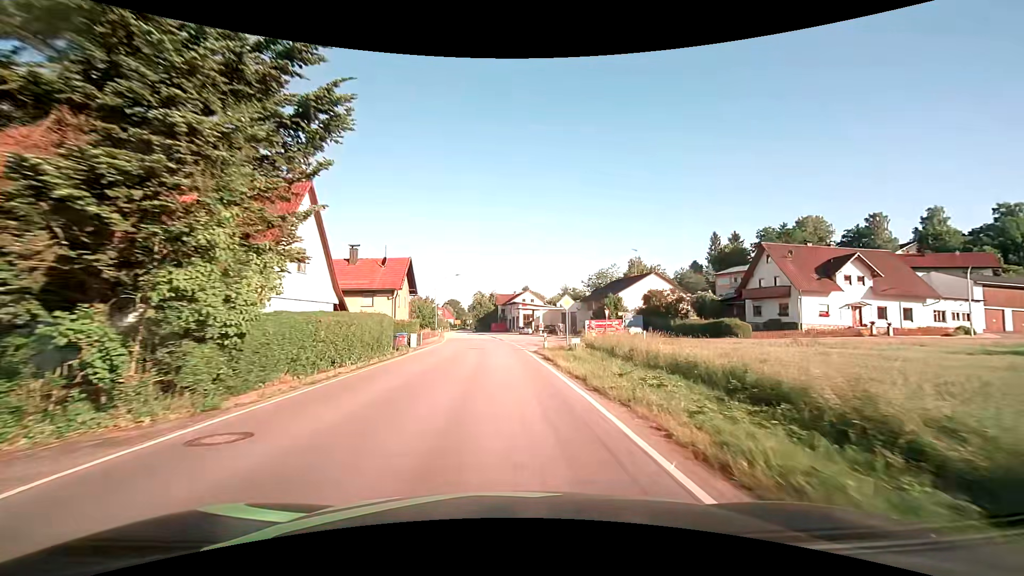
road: secondary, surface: asphalt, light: Day
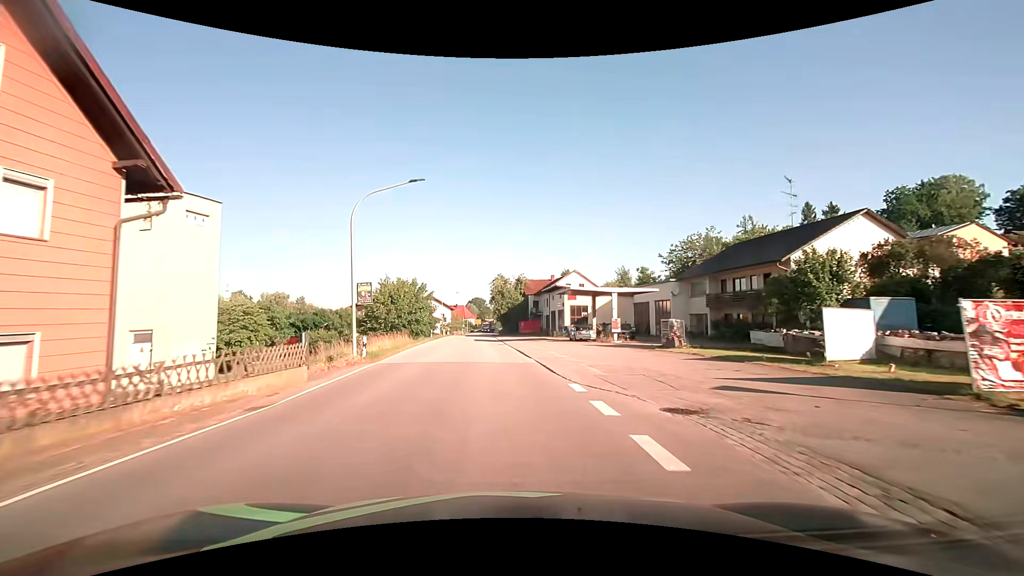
(-0.8, +37.9) m; -3°
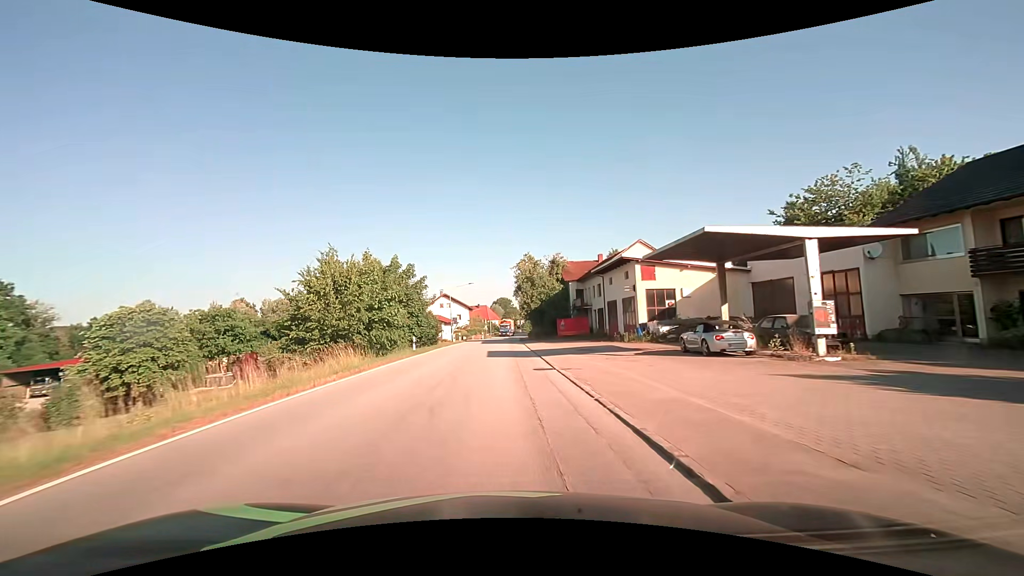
(-0.6, +22.8) m; -3°
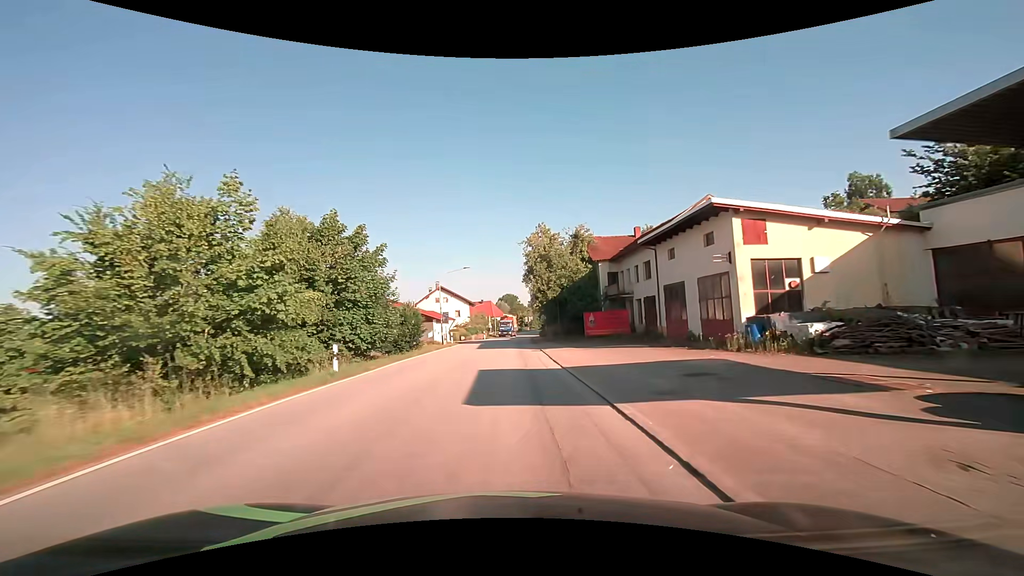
(-0.1, +14.6) m; -1°
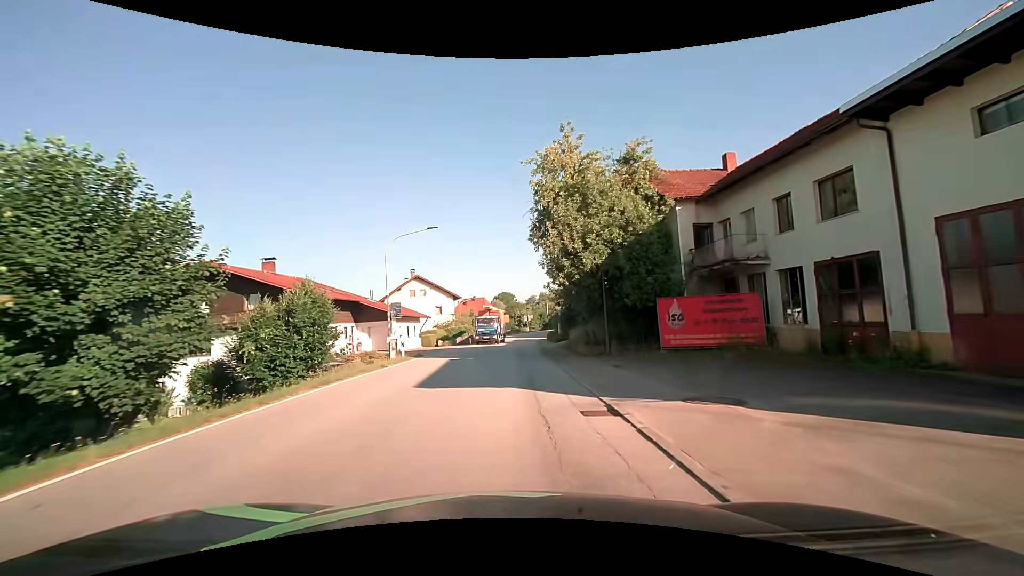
(+0.1, +19.5) m; 0°
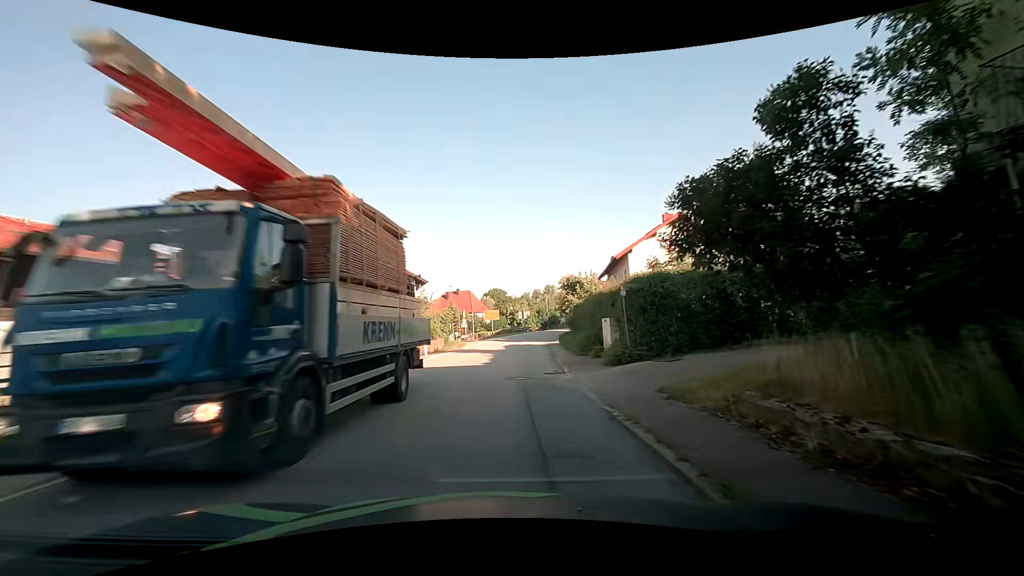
(+0.1, +22.8) m; 0°
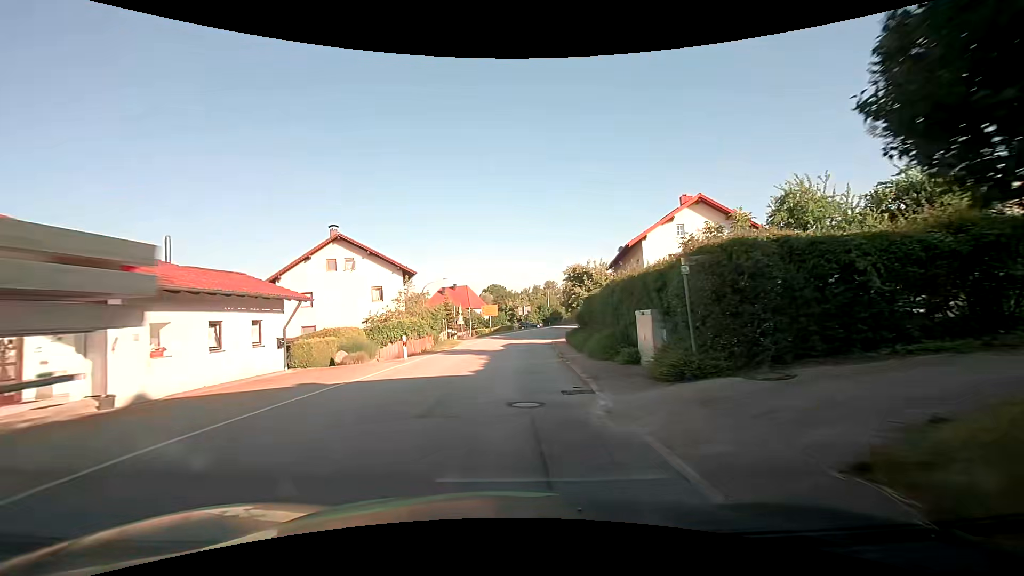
(+0.1, +5.2) m; +2°
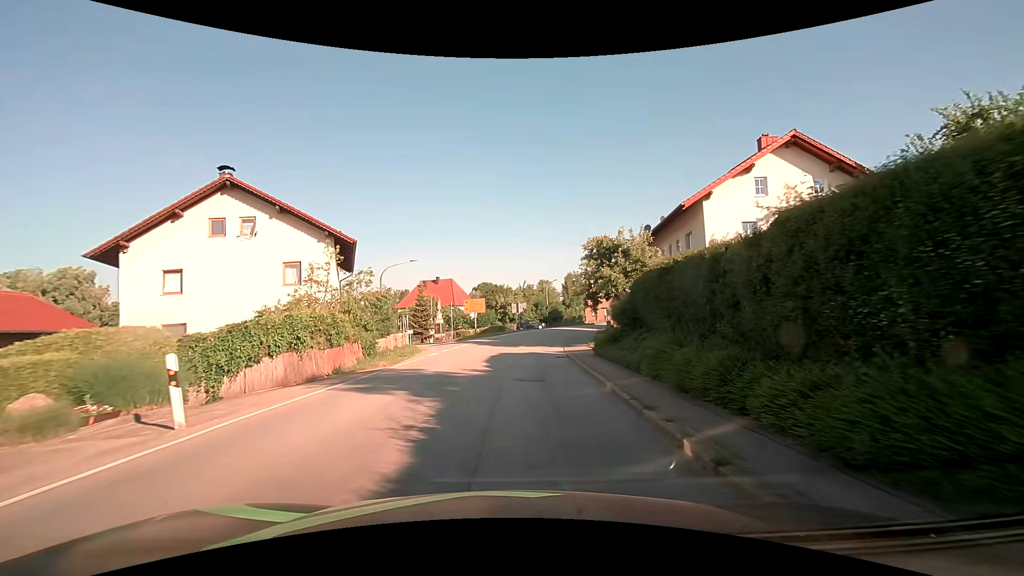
(-0.1, +14.7) m; +1°
(0, +10) (+1, +20) (0, +30) (-3, +39) (-9, +48) (-15, +56) (-21, +63) (-27, +71) (-33, +79) (-40, +87) m
